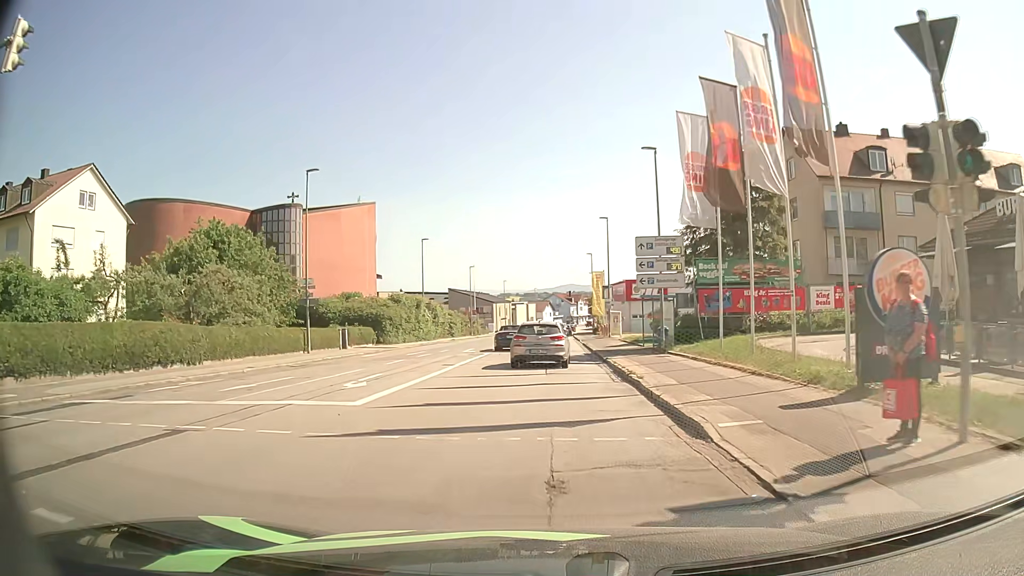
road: tertiary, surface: asphalt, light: Day
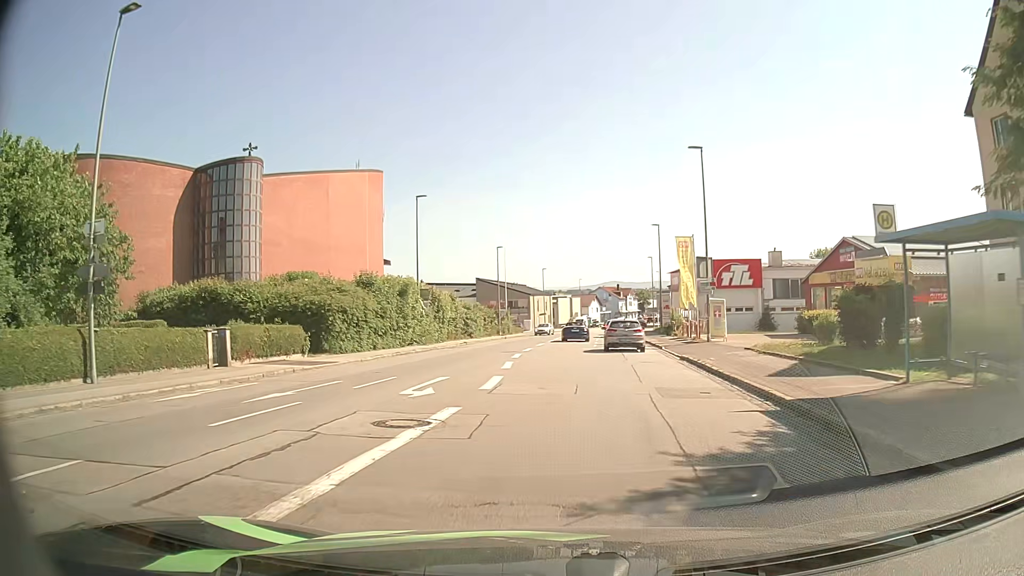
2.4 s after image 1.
(-0.6, +22.8) m; -3°
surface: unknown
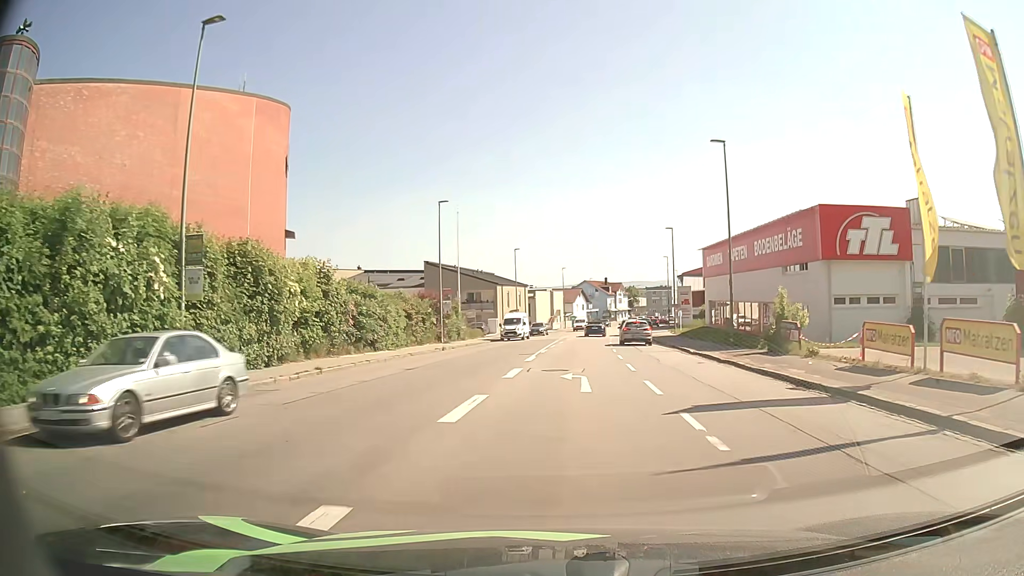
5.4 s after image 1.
(+0.4, +29.9) m; +2°
(0, +10) (+1, +20) (+1, +30) (+2, +40) (+3, +50) (+4, +60) (+5, +70) (+6, +80) (+8, +90) (+10, +99) m
